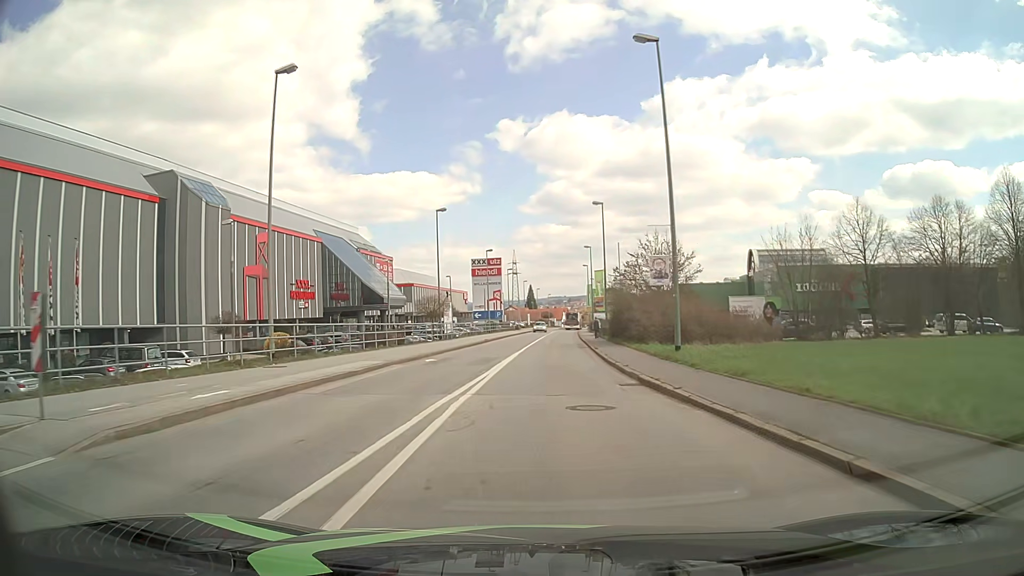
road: tertiary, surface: asphalt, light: Day
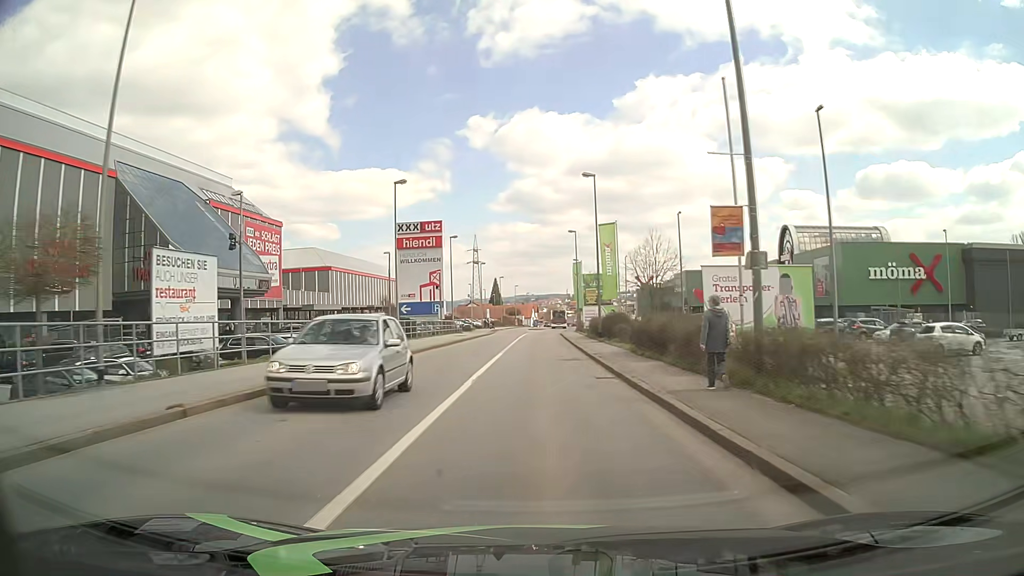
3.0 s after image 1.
(+1.0, +39.3) m; +3°
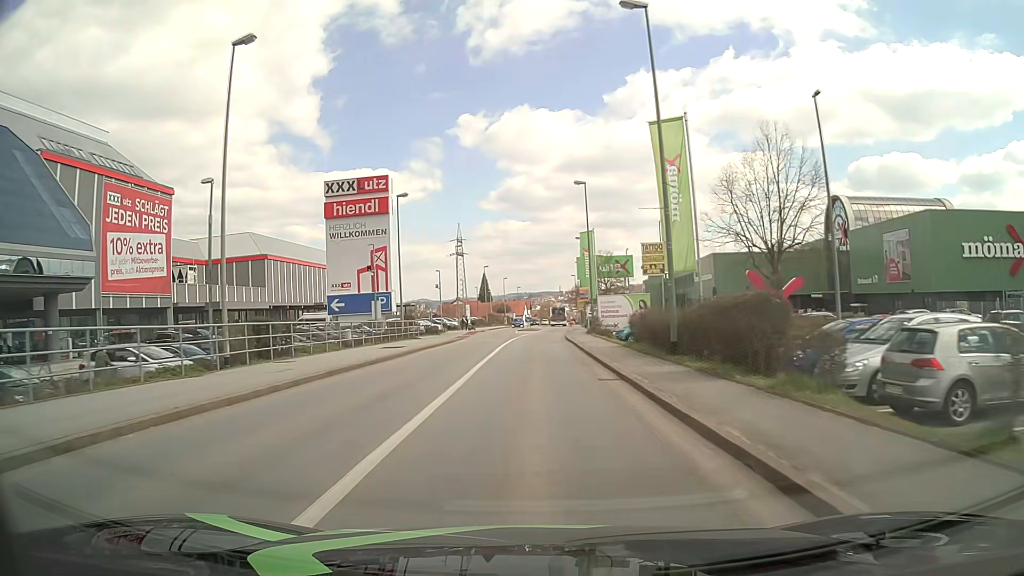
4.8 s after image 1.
(+0.1, +23.4) m; +1°
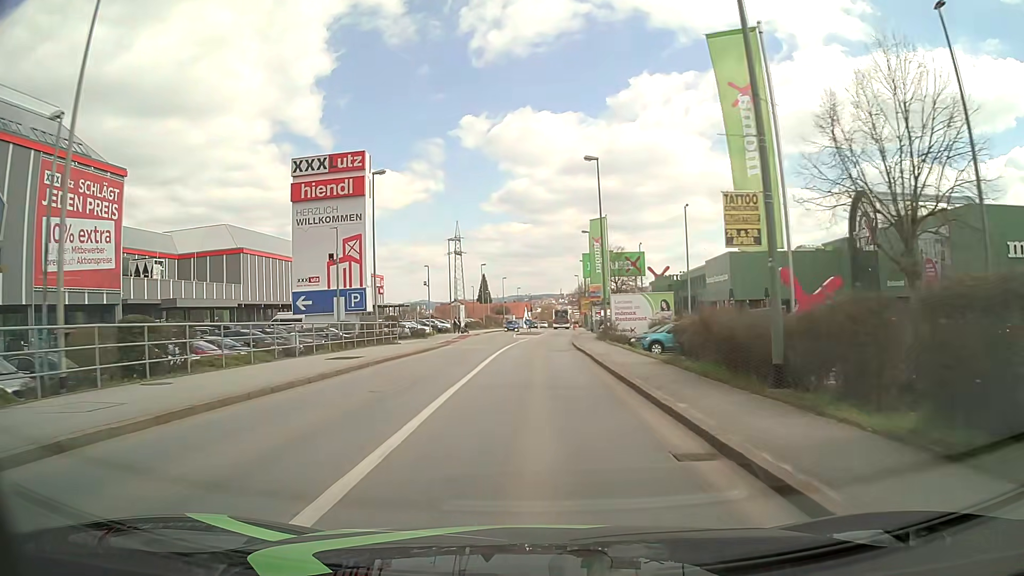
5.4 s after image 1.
(0.0, +7.8) m; 0°
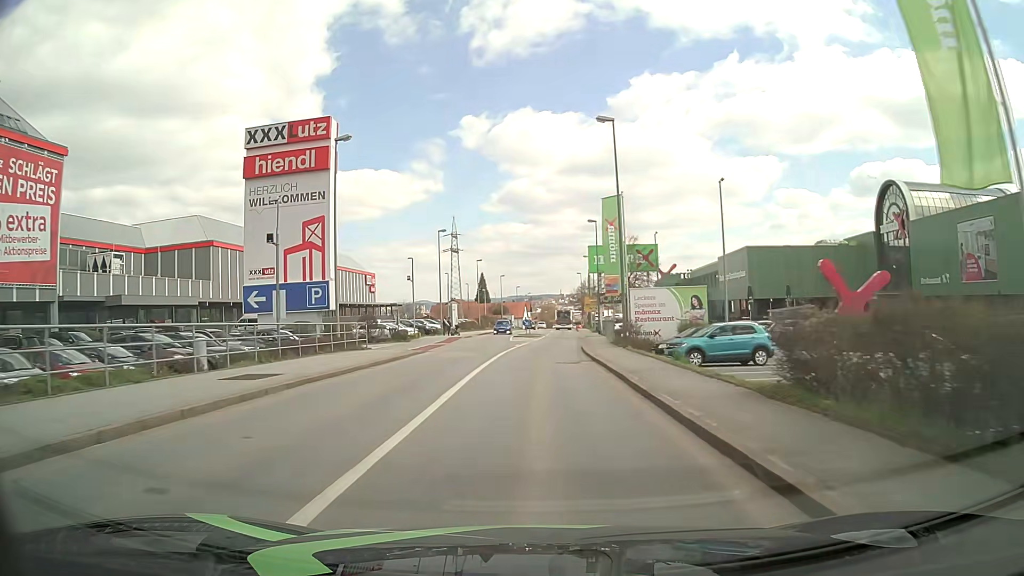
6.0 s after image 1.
(0.0, +7.7) m; 0°
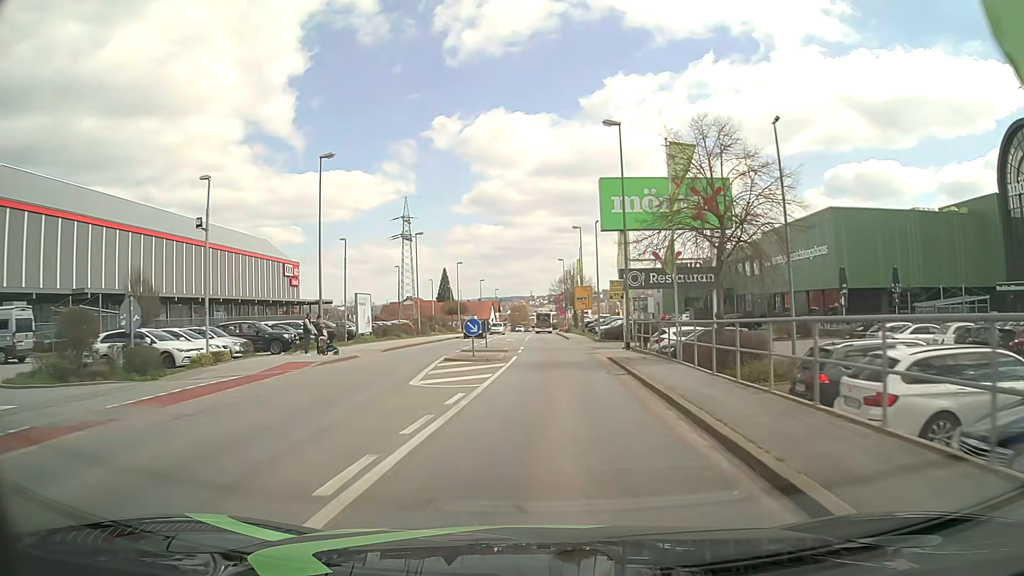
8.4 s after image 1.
(+0.3, +30.7) m; +2°
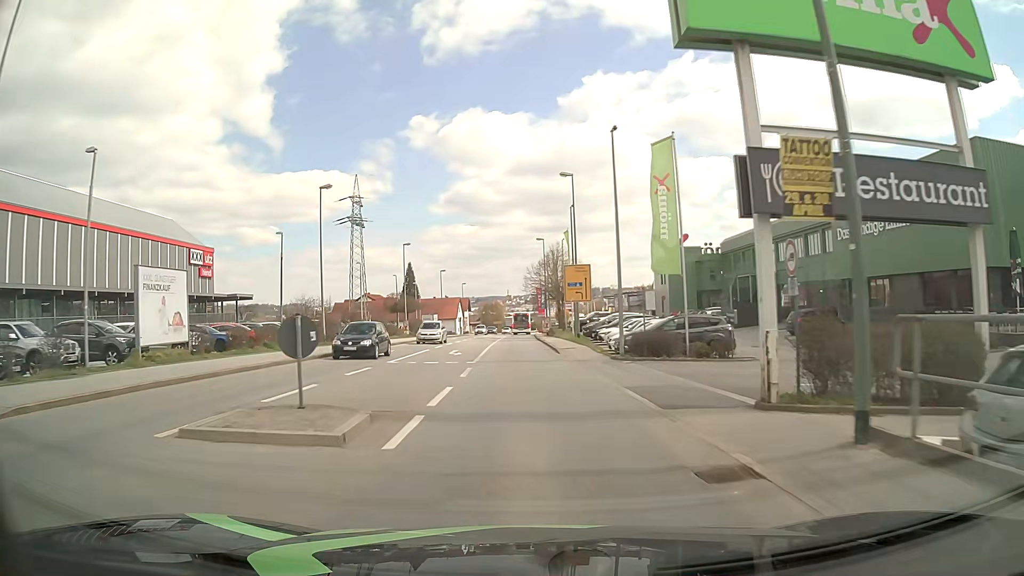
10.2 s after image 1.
(+0.7, +23.0) m; +2°
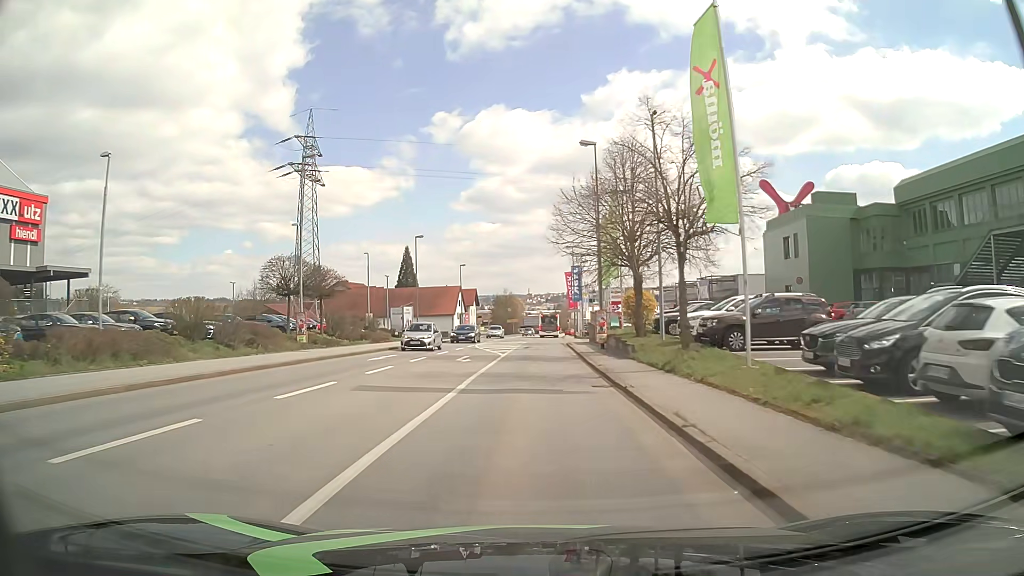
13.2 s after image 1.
(-1.0, +38.3) m; -2°
(0, +10) (0, +20) (0, +30) (+1, +40) (+1, +50) (+1, +60) (+2, +70) (+2, +80) (+2, +90) (+3, +100) m
